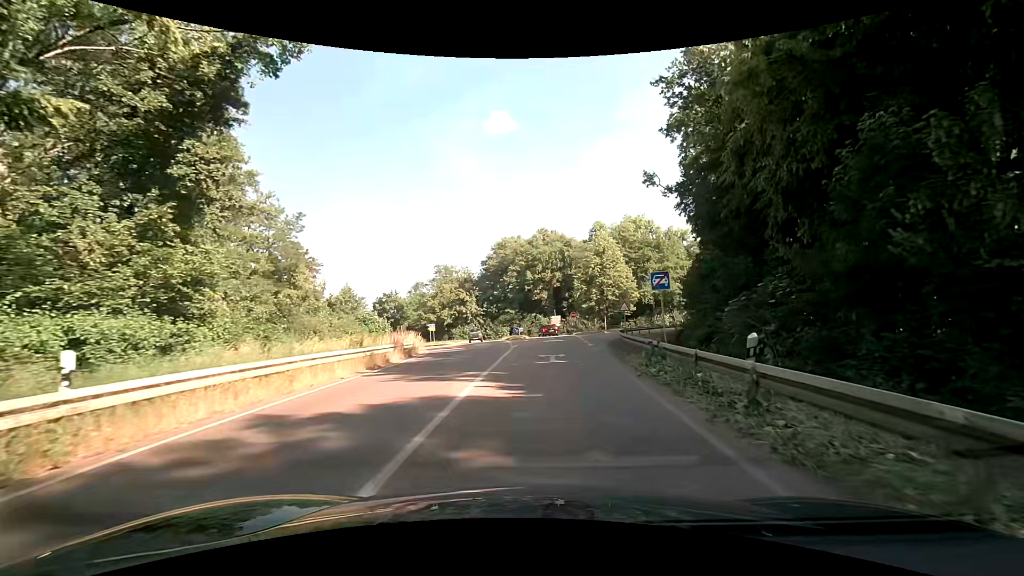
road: trunk_link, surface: asphalt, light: Day
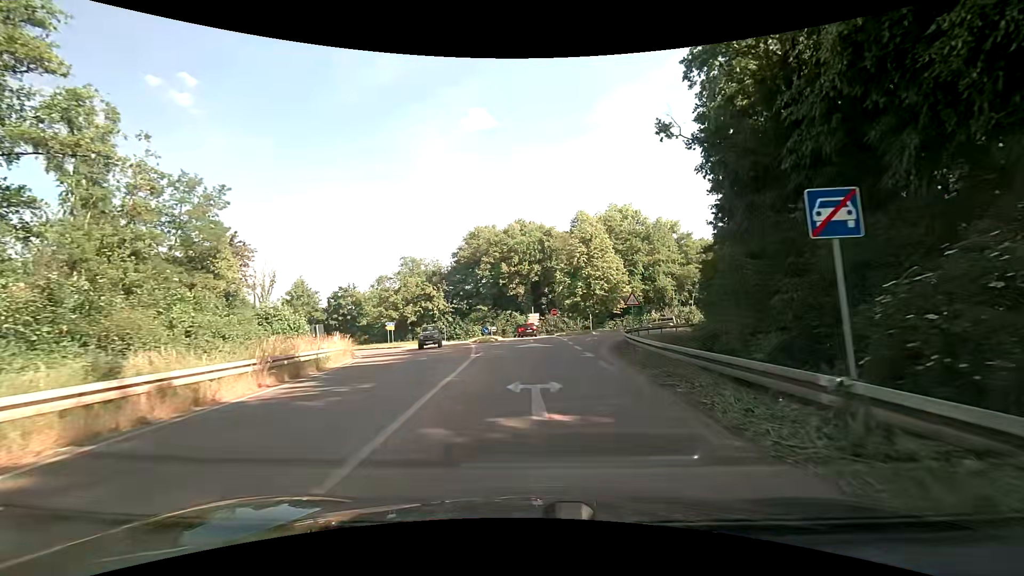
(+0.3, +10.4) m; +2°
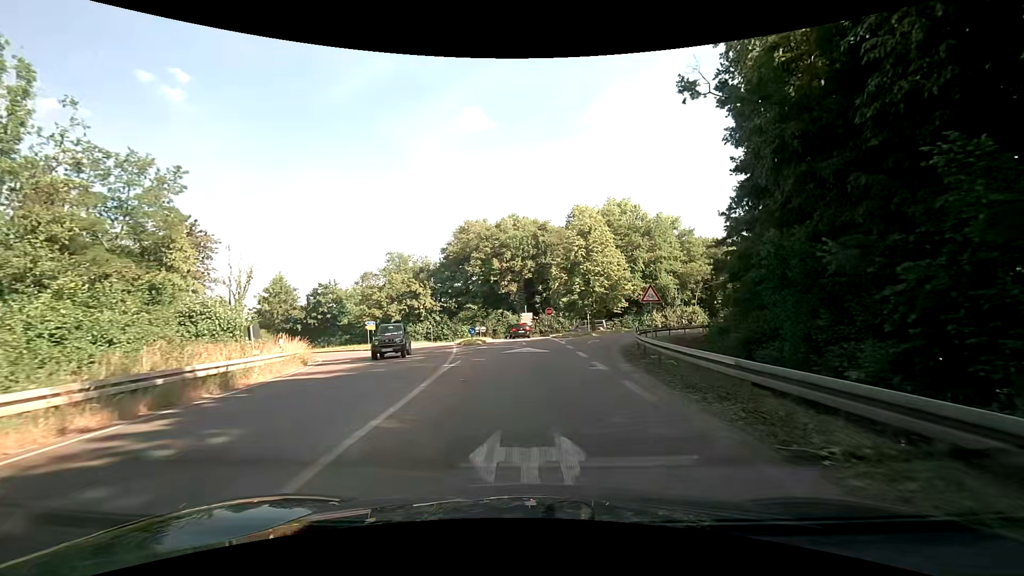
(0.0, +5.3) m; +1°
(0, +10) (+1, +20) (+2, +30) (+5, +39) (+10, +48) (+16, +56) (+24, +62) (+34, +65) (+43, +67) (+53, +68) m
